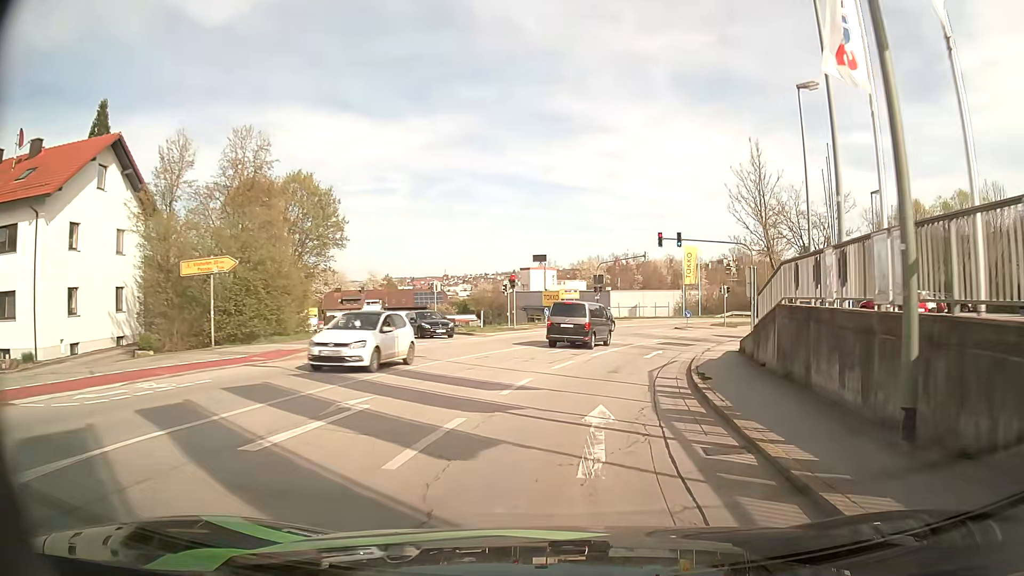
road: tertiary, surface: asphalt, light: Day
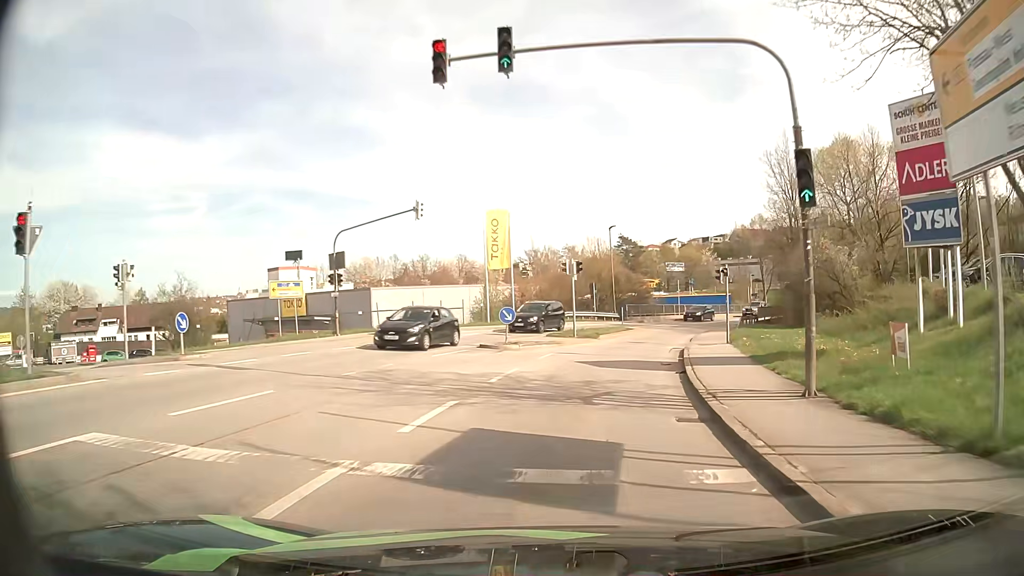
(+4.8, +28.8) m; +18°
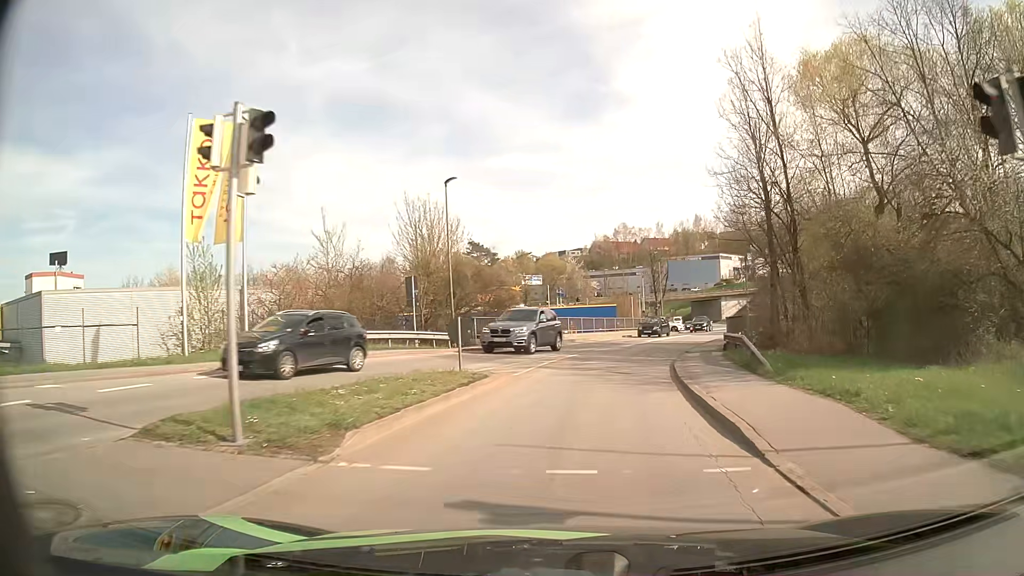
(+2.6, +24.4) m; +12°
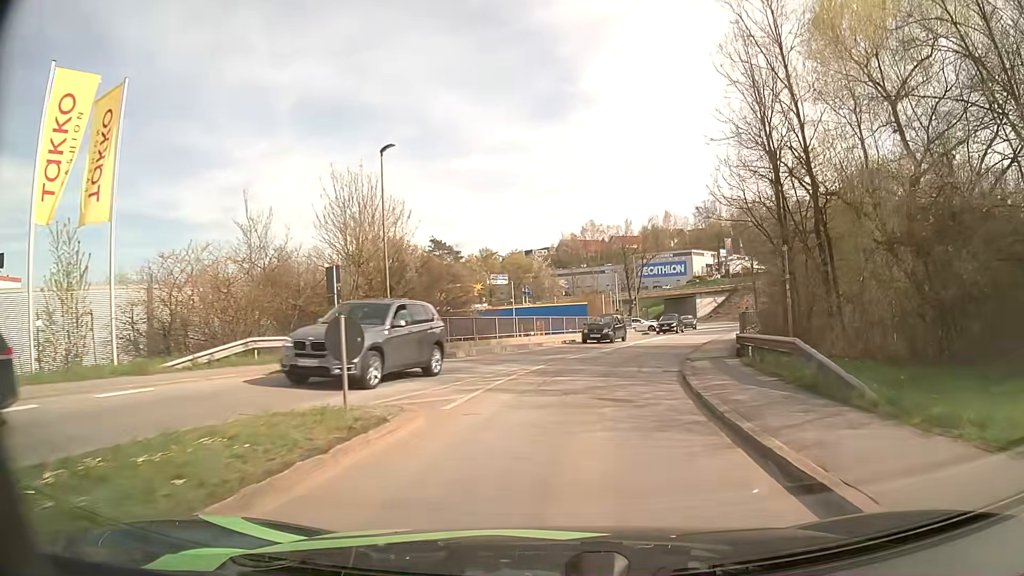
(+0.2, +6.3) m; +3°
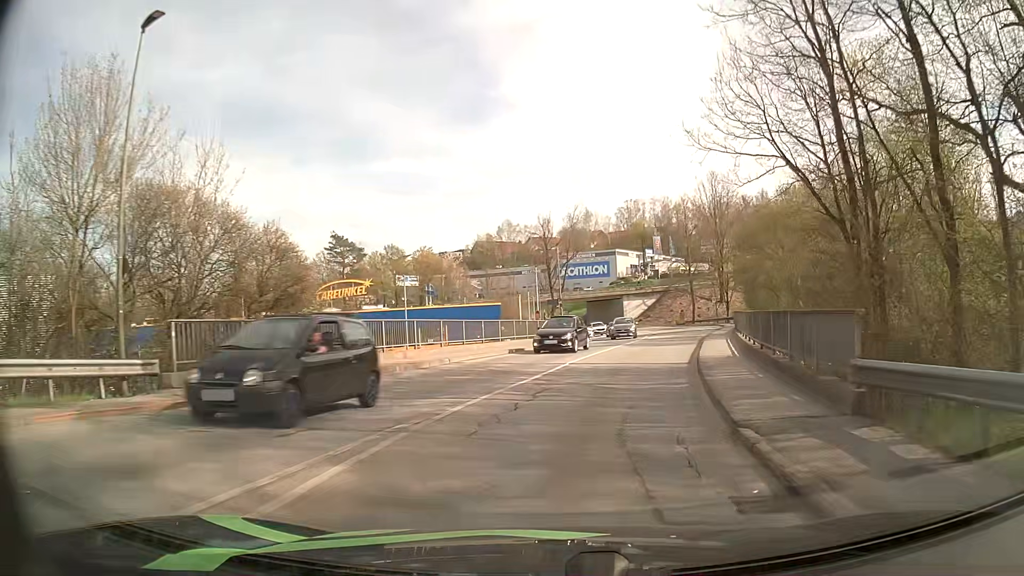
(+0.7, +12.6) m; +7°
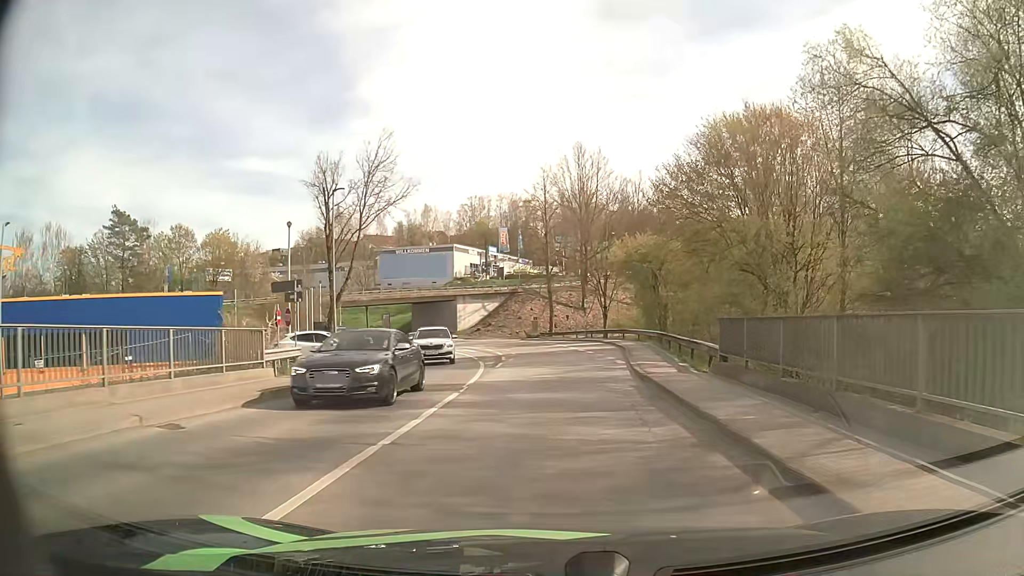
(+3.4, +25.6) m; +13°
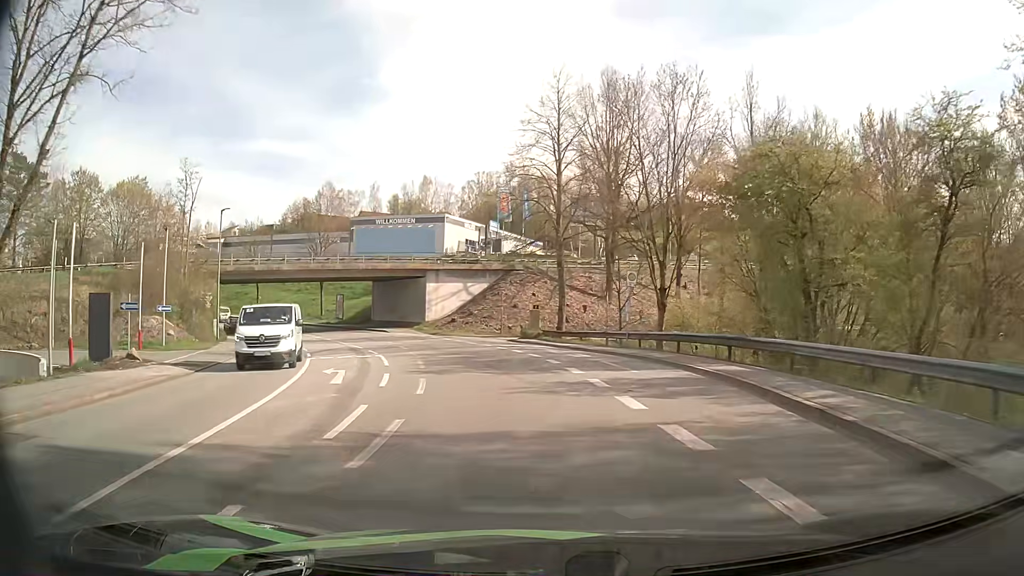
(+0.4, +27.1) m; 0°
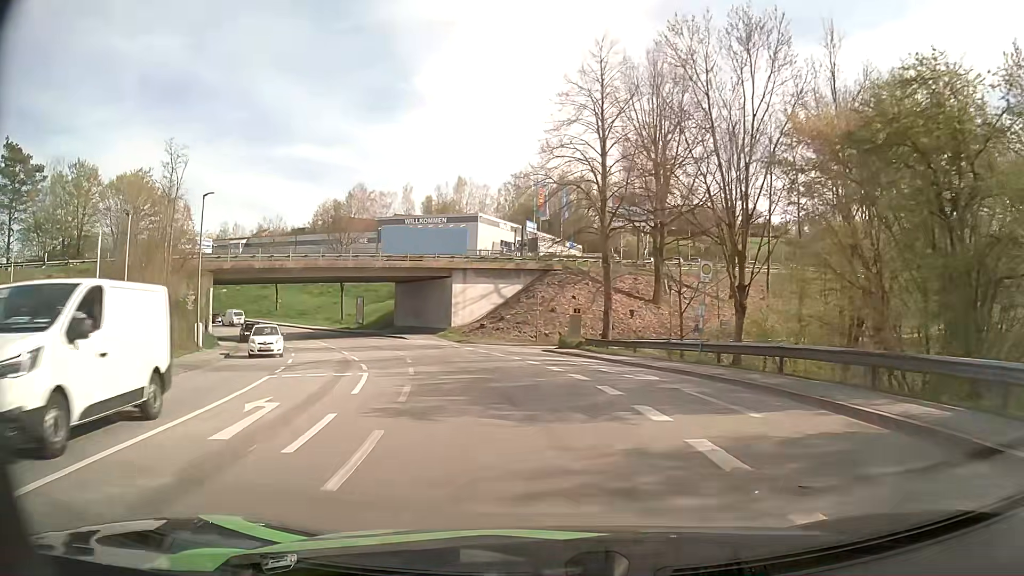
(-0.2, +7.0) m; -3°
(-1, +10) (-2, +20) (-5, +29) (-8, +39) (-13, +48) (-17, +57) (-22, +65) (-28, +73) (-35, +80) (-43, +87) m
